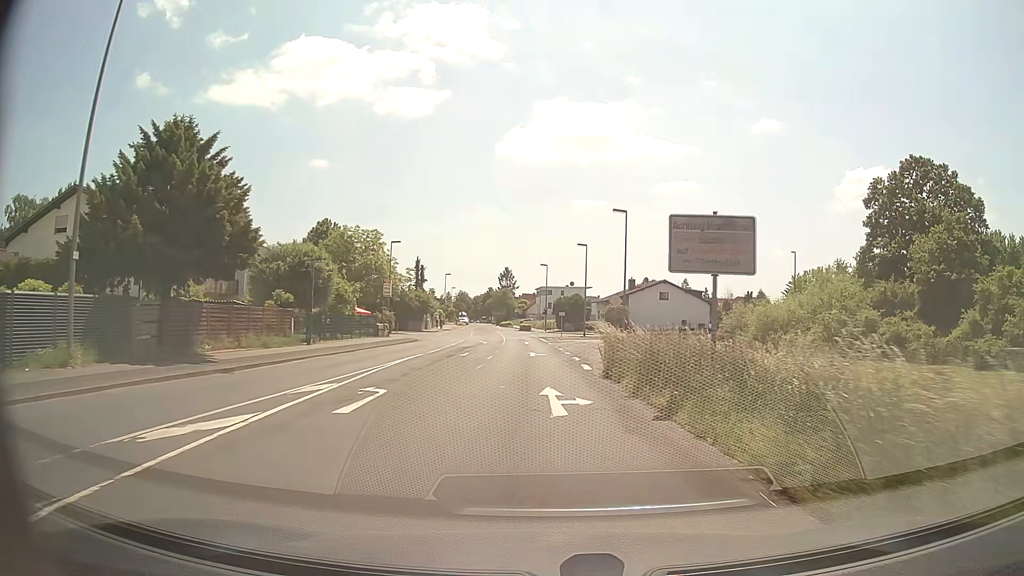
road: unclassified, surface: asphalt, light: Day
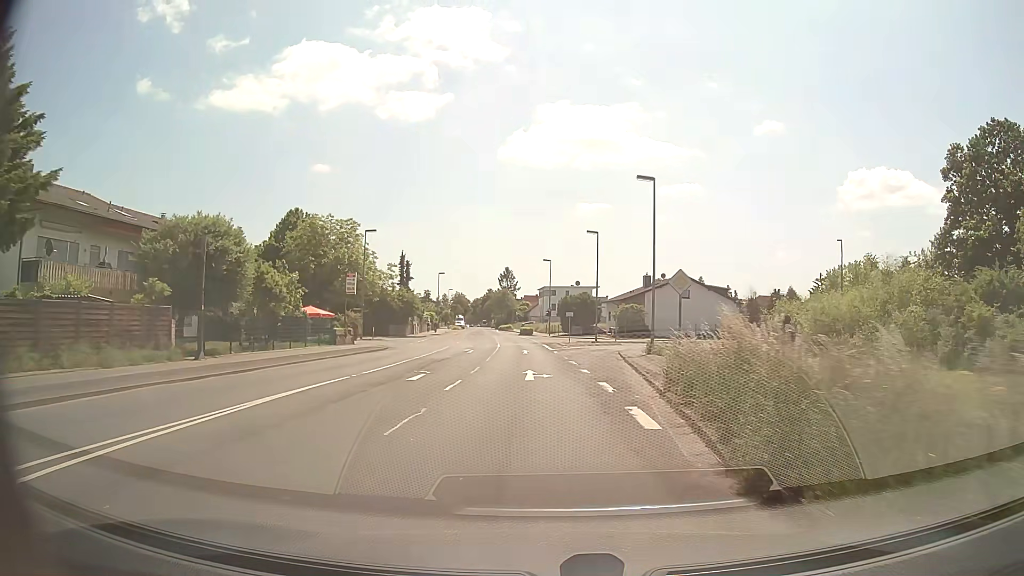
(0.0, +12.5) m; 0°
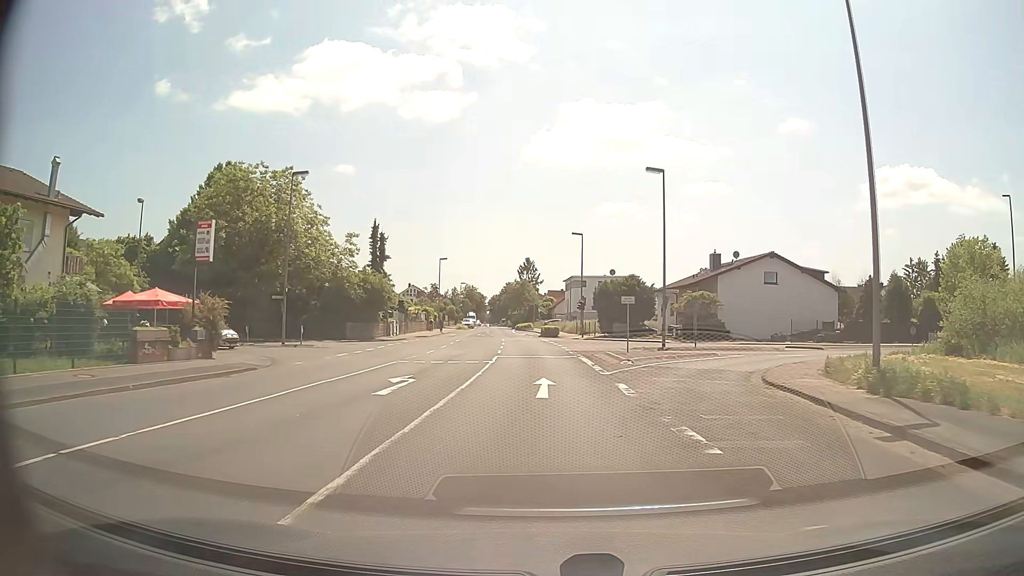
(-0.3, +24.9) m; -2°
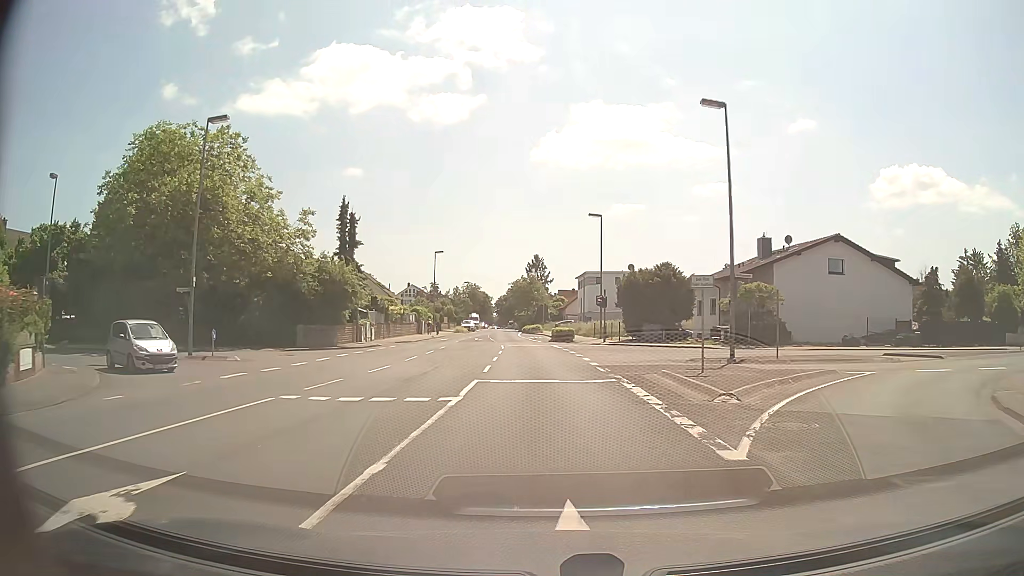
(-0.1, +12.5) m; -1°
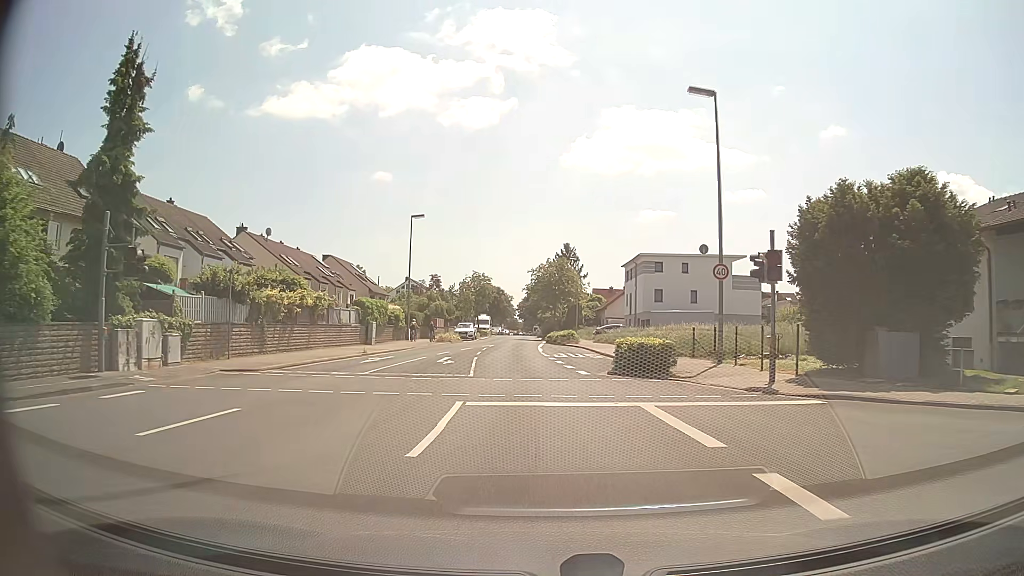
(-0.7, +31.0) m; -2°
(0, +10) (0, +20) (-1, +30) (-1, +40) (-2, +50) (-2, +60) (-2, +70) (-2, +80) (-3, +90) (-3, +100) m
